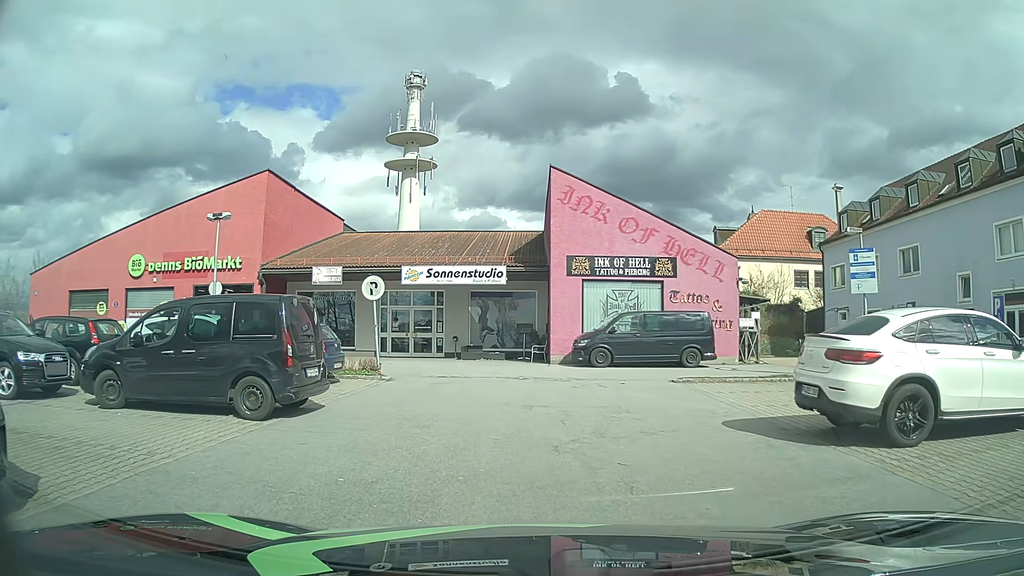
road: service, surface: asphalt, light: Day
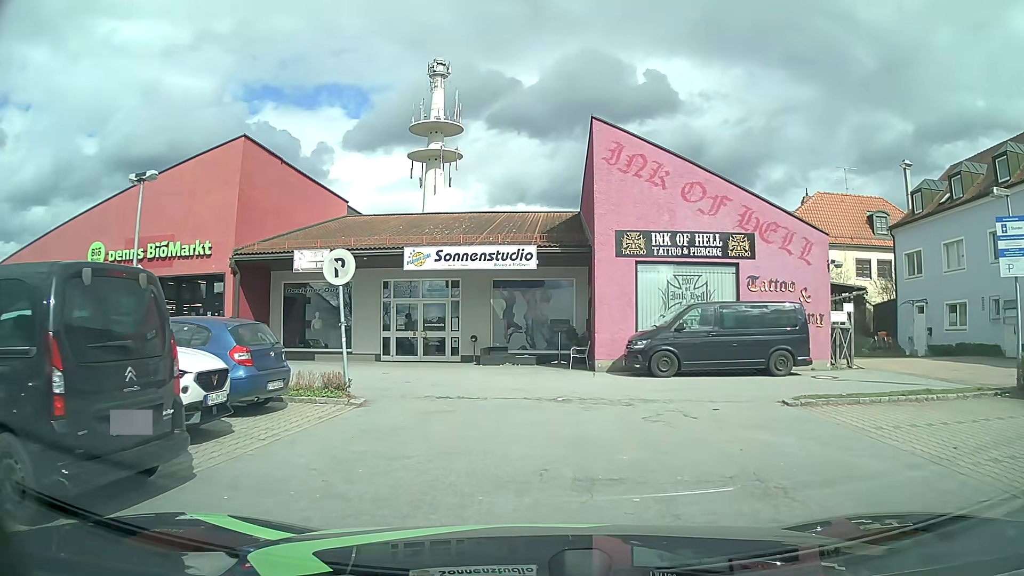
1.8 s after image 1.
(-0.1, +5.7) m; 0°
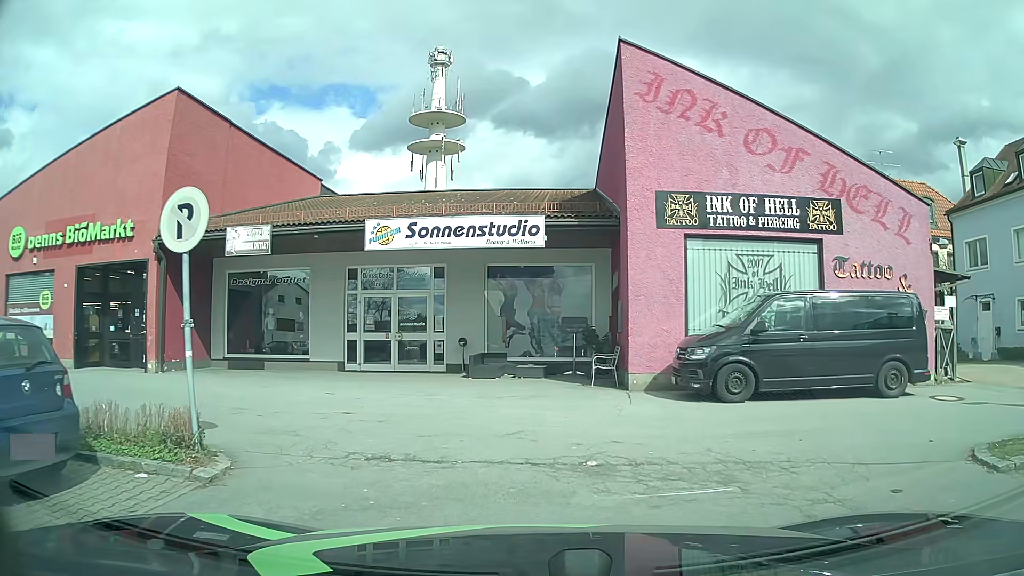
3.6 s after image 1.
(-0.1, +5.4) m; -2°
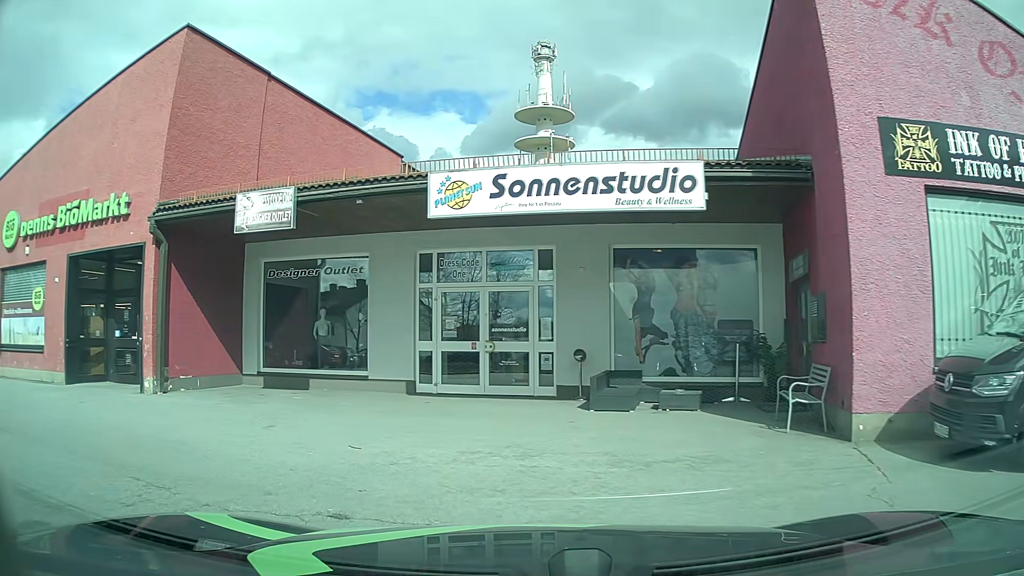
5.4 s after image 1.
(-0.3, +5.4) m; -10°
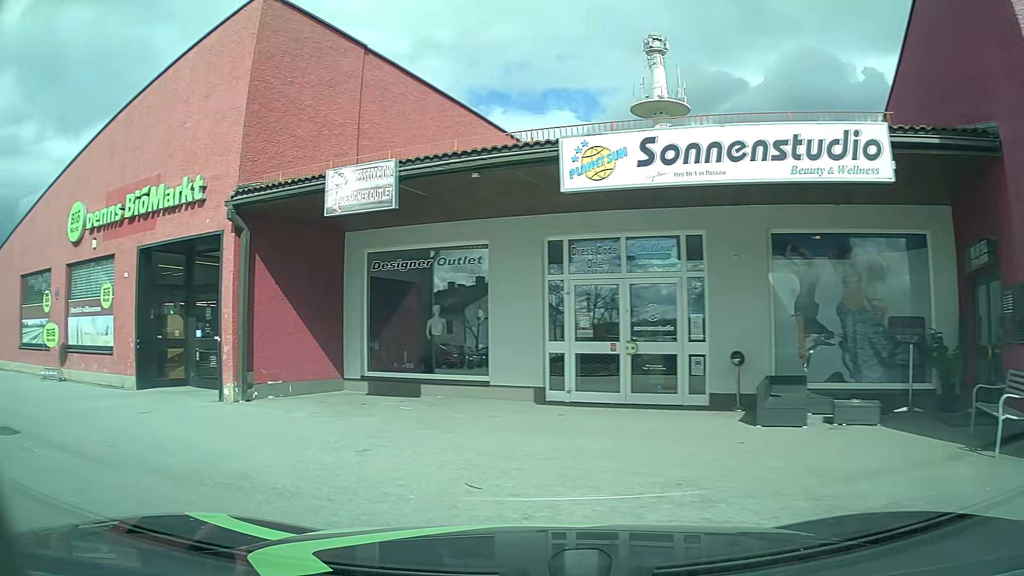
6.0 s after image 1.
(-0.1, +1.9) m; -9°
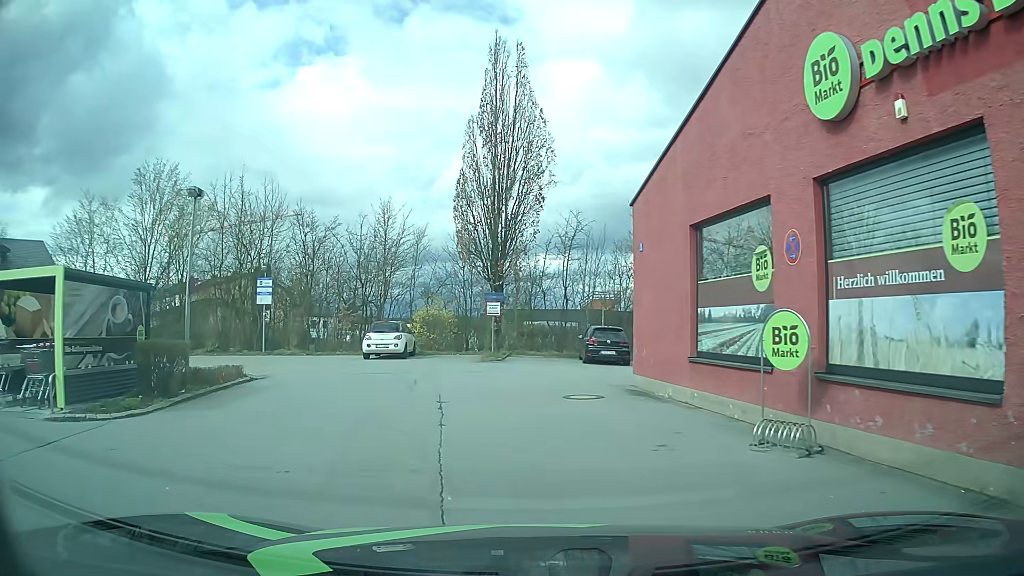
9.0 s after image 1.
(-6.4, +8.5) m; -60°
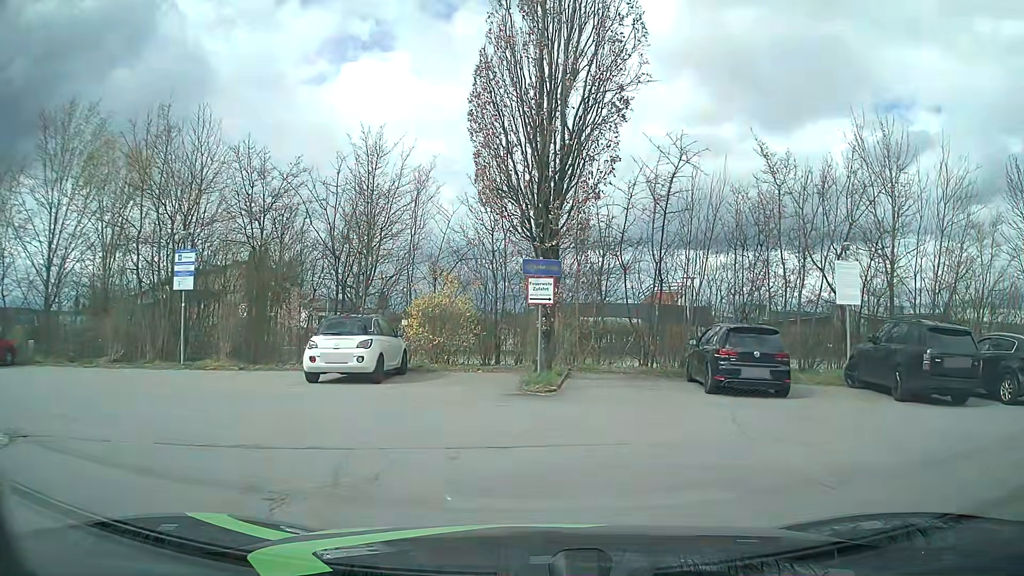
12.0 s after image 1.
(-0.7, +11.7) m; -5°
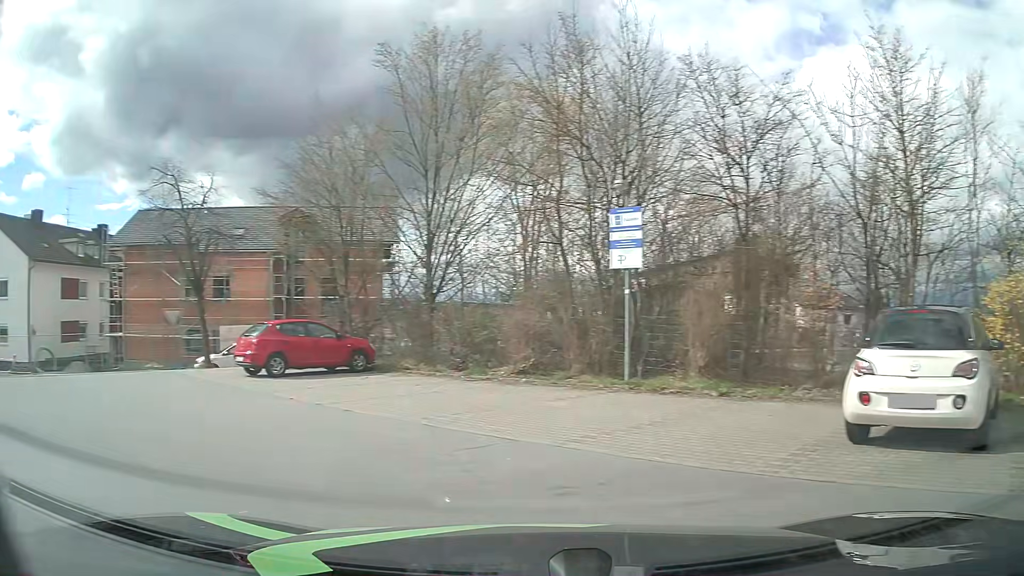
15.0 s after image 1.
(-1.8, +7.6) m; -42°
